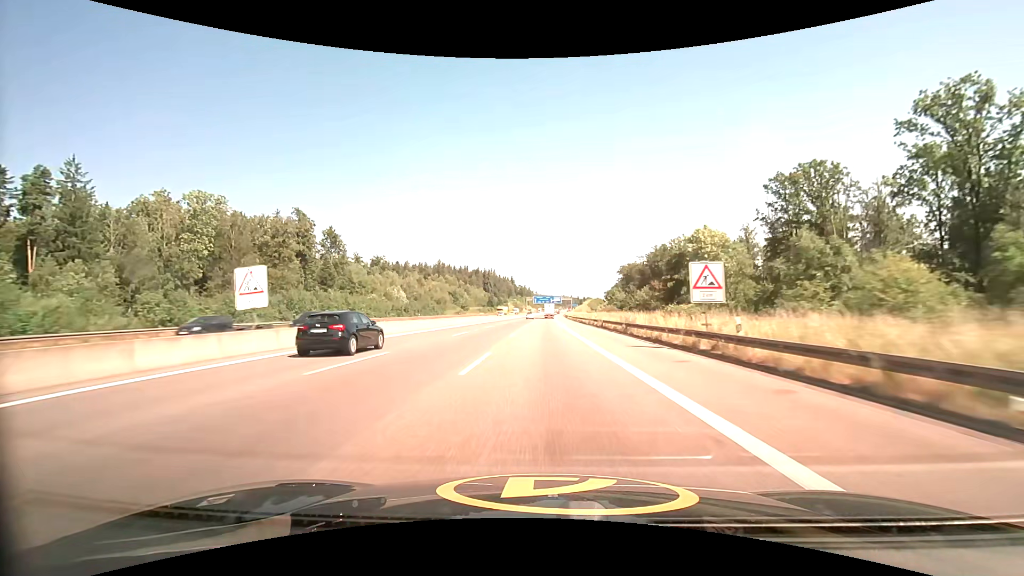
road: motorway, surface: asphalt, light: Day
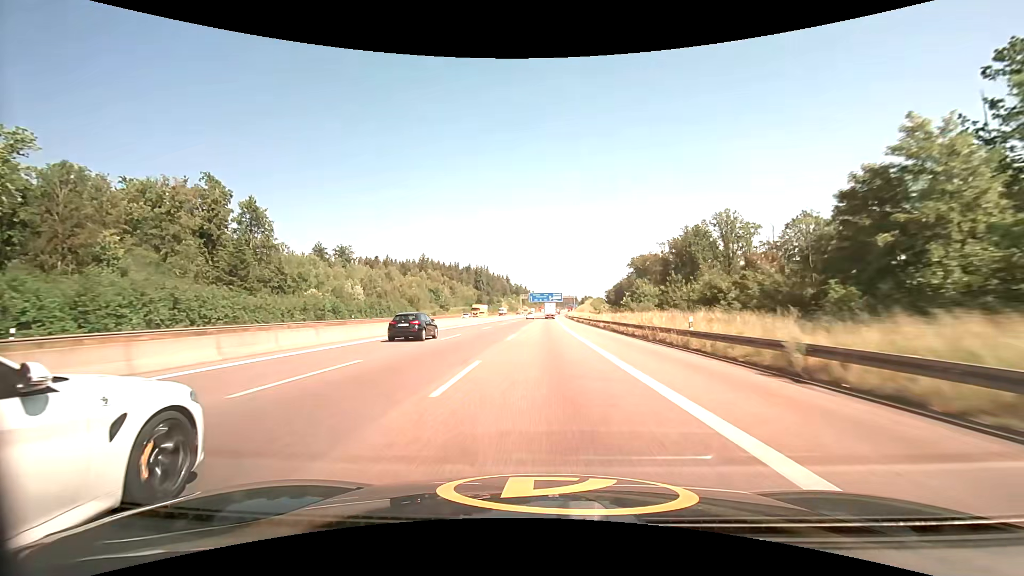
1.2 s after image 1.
(+0.1, +38.5) m; 0°
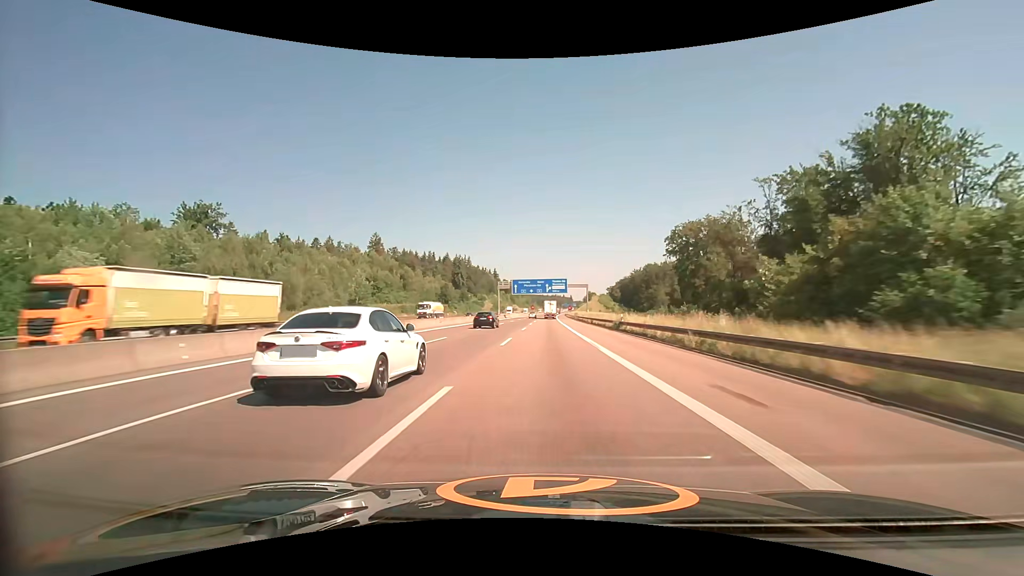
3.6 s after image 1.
(+0.5, +76.9) m; +1°
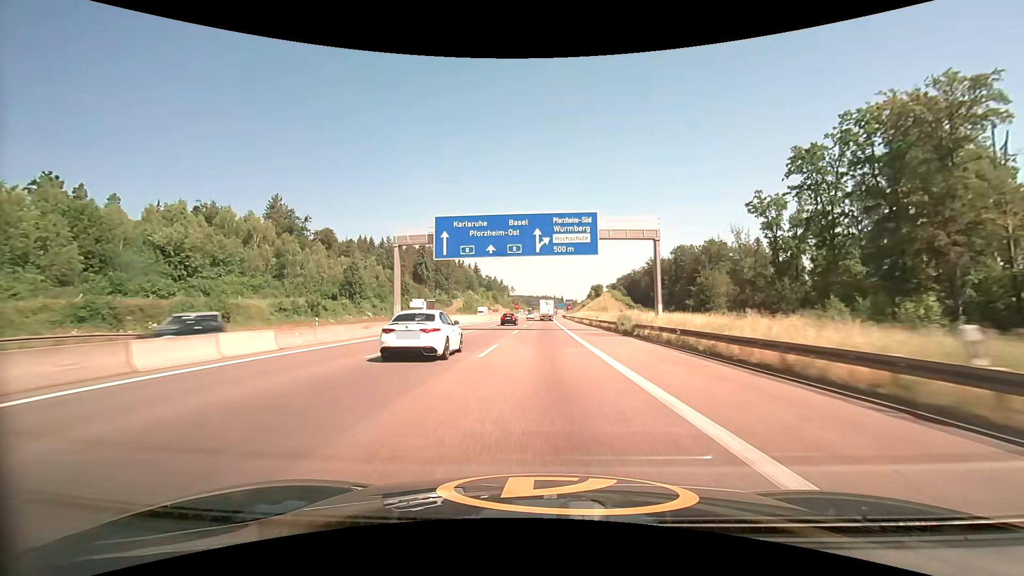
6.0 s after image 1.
(+1.0, +76.7) m; +1°
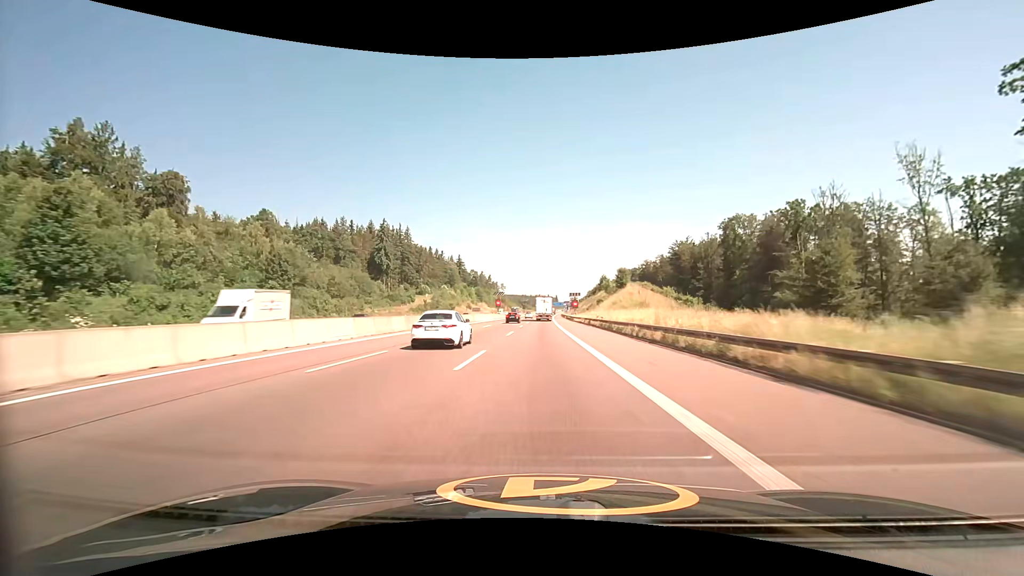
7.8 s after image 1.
(+0.2, +57.4) m; 0°
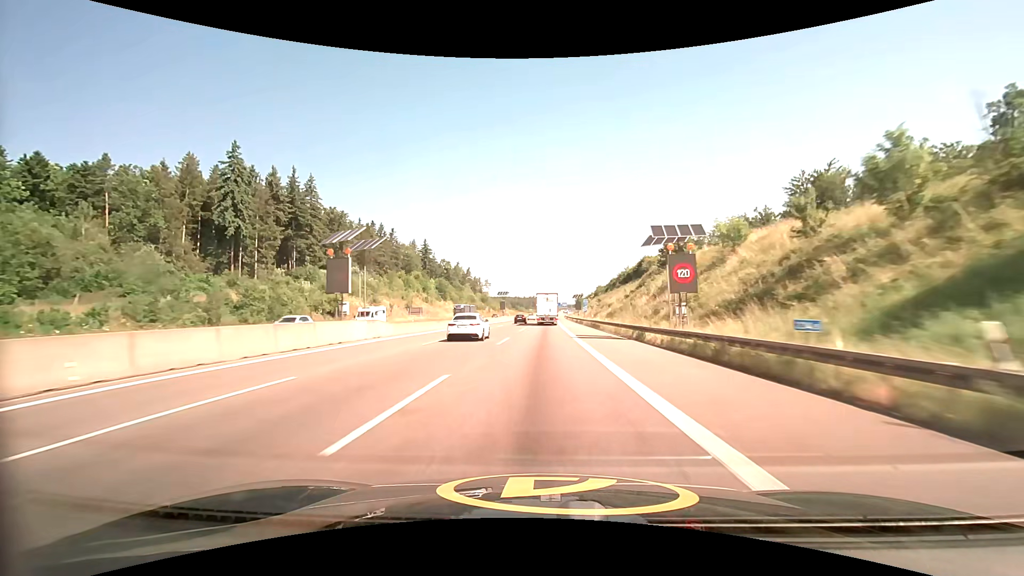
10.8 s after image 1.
(+1.1, +96.1) m; +1°
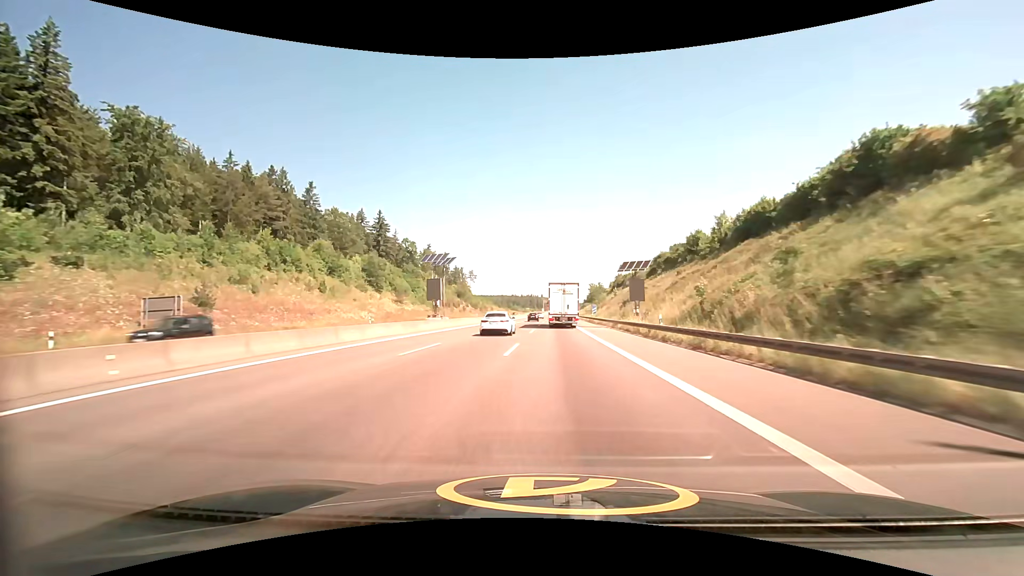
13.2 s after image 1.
(+0.3, +78.6) m; 0°
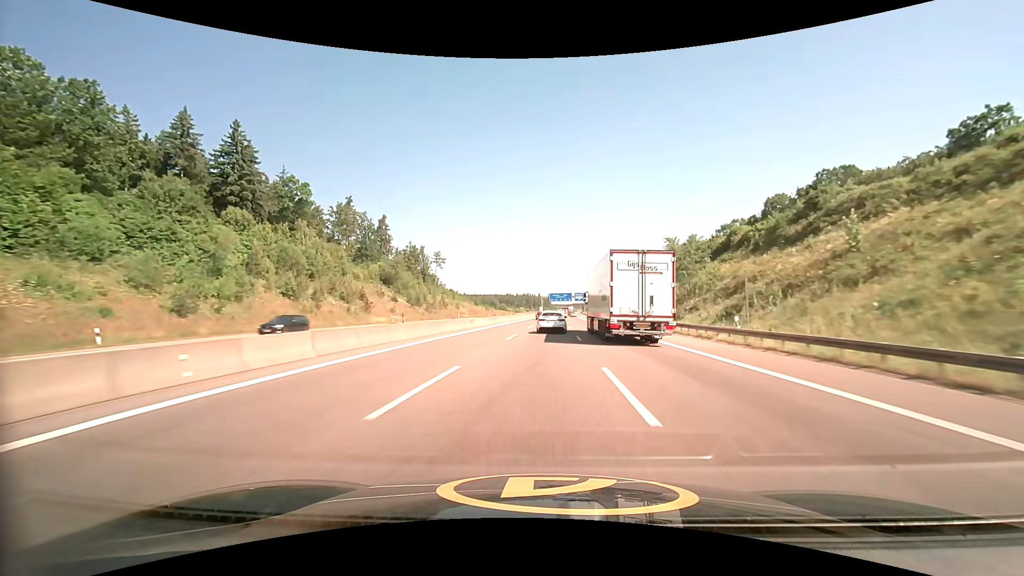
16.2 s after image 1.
(-0.1, +99.1) m; 0°
(0, +10) (0, +20) (0, +30) (0, +40) (+1, +50) (+1, +60) (+1, +70) (+2, +80) (+2, +90) (+3, +100) m
